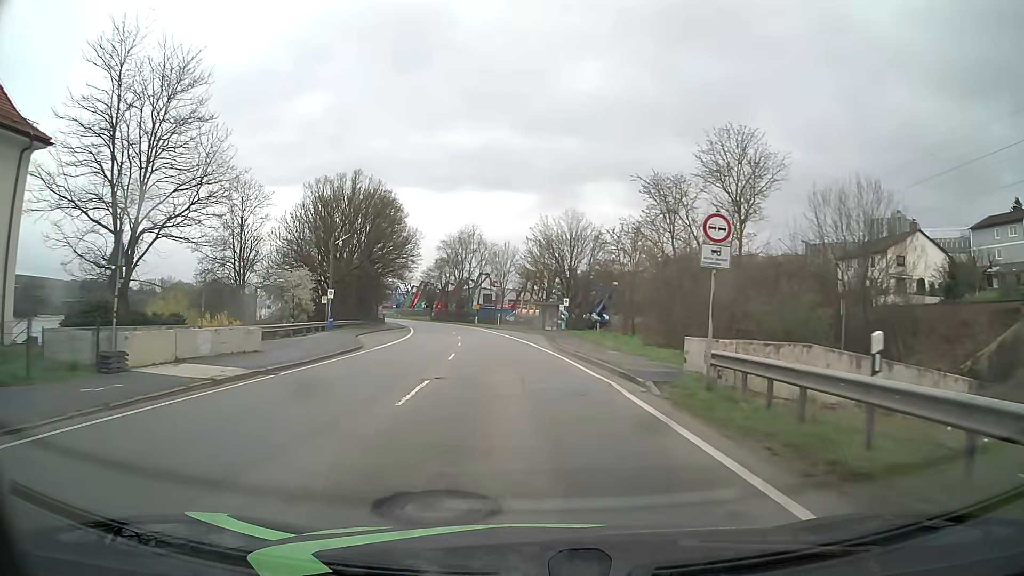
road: primary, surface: asphalt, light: Day
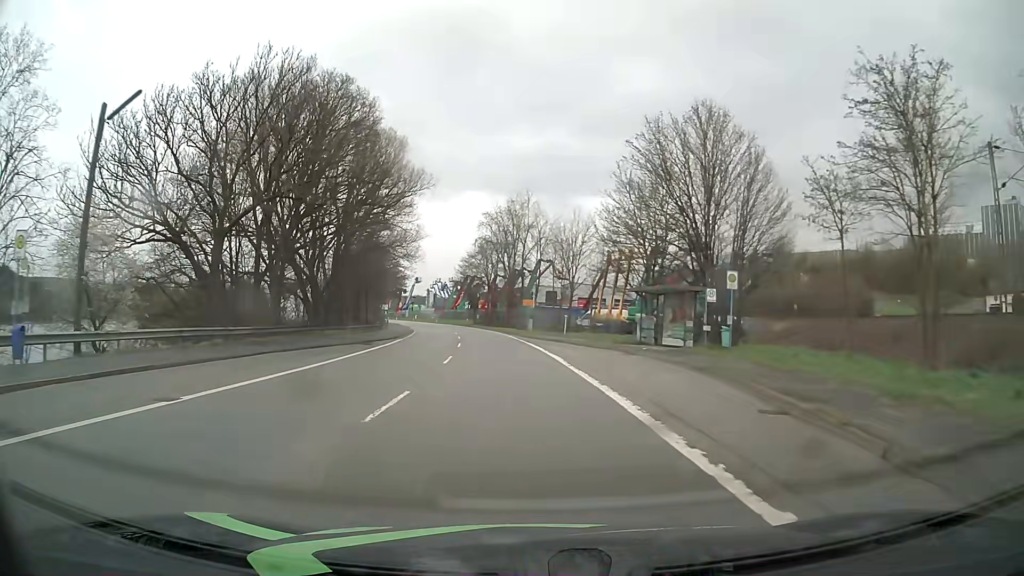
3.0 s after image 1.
(-1.8, +37.9) m; -6°
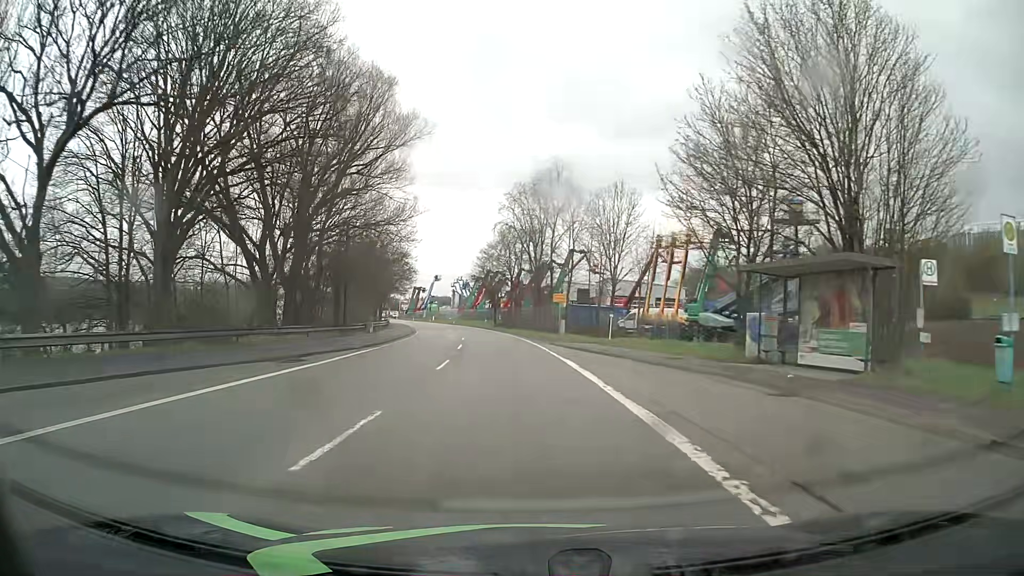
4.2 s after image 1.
(-0.3, +15.2) m; -2°
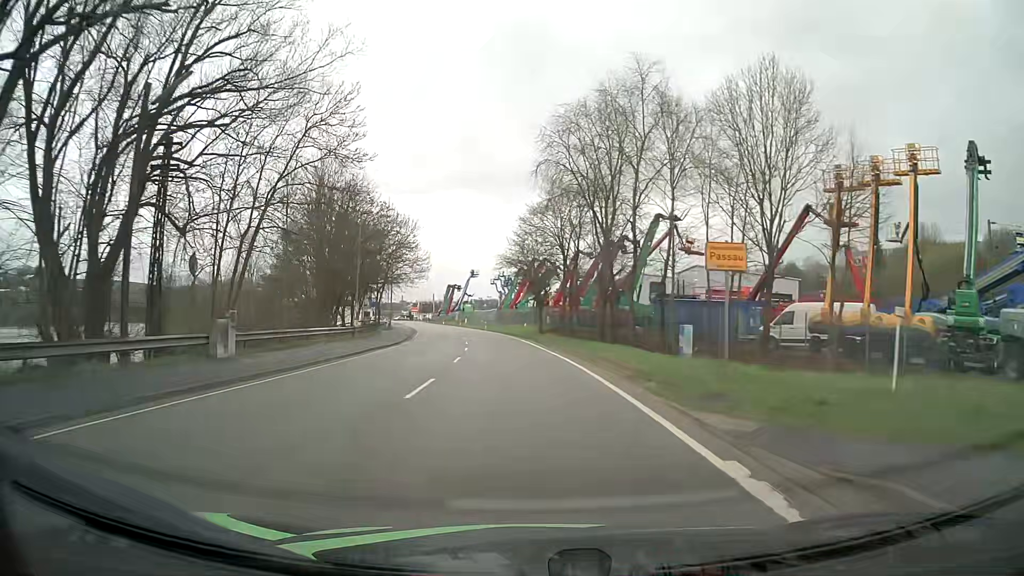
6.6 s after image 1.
(-1.2, +30.3) m; -4°
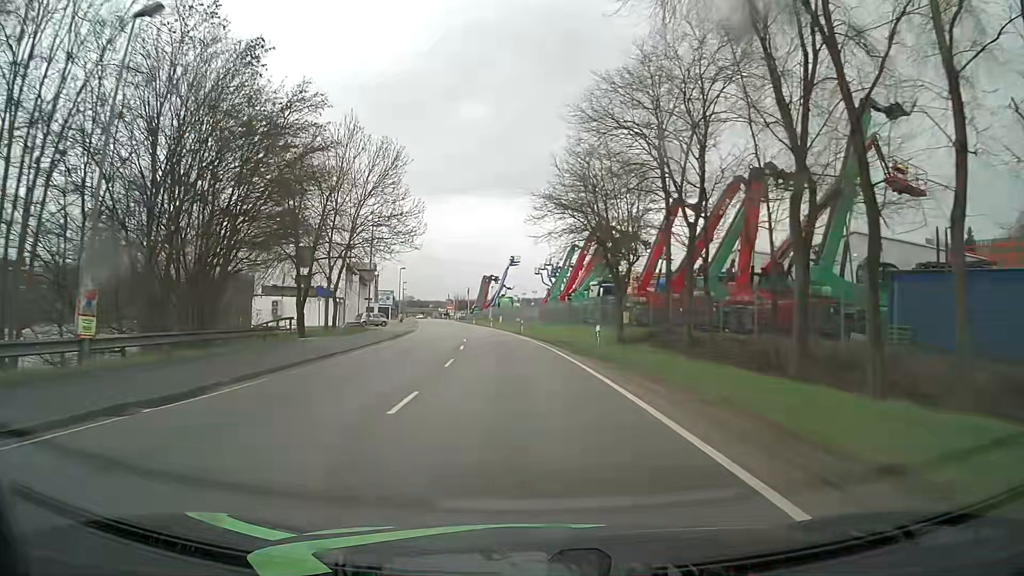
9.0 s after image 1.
(-1.1, +30.5) m; -4°
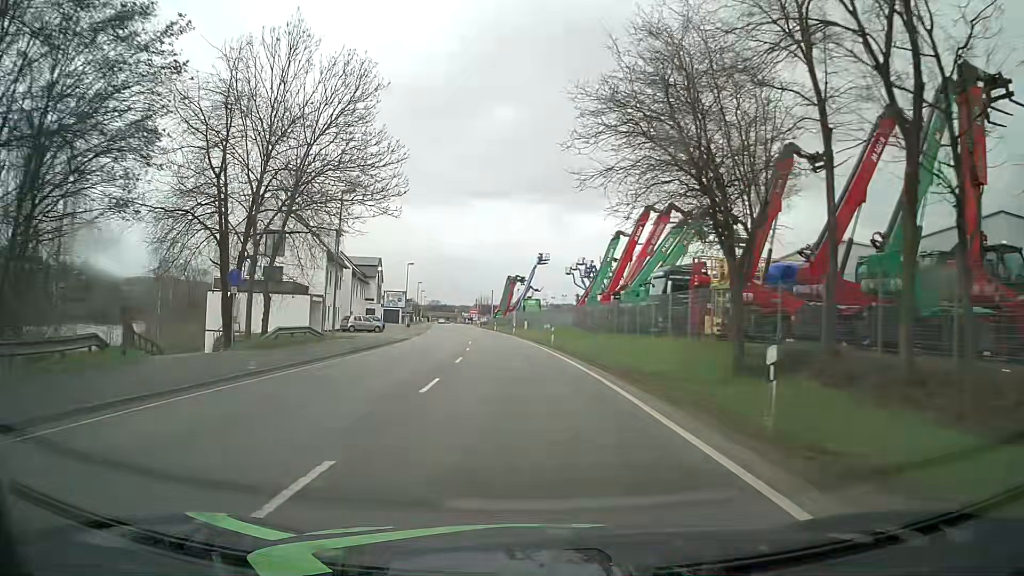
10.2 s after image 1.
(-0.3, +15.3) m; -2°
